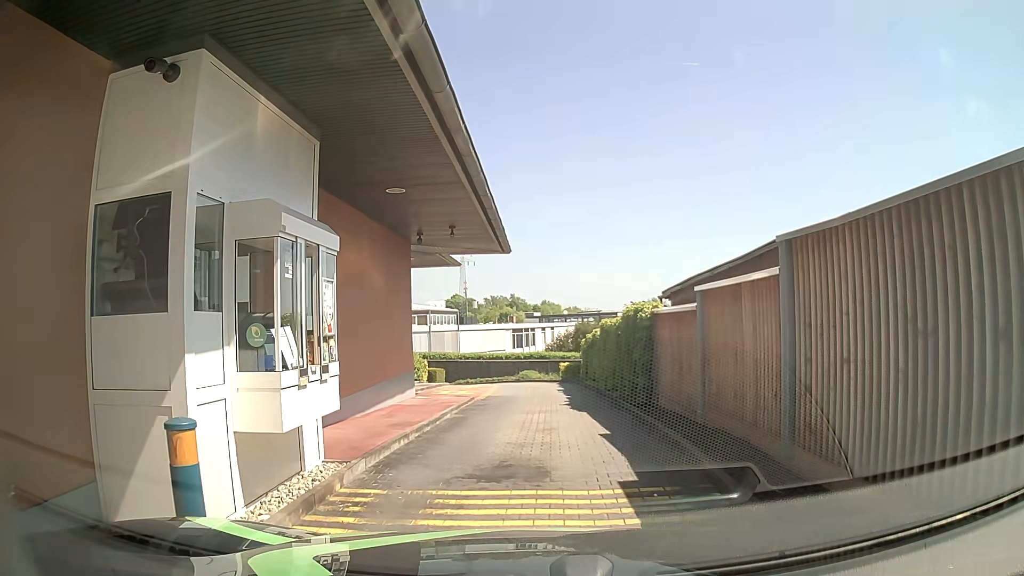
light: Day
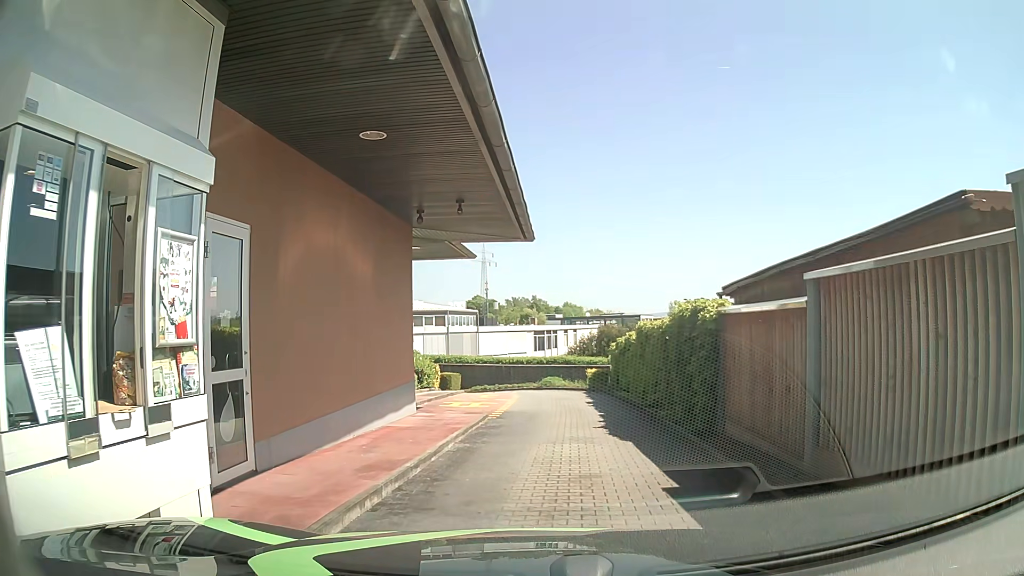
(0.0, +2.7) m; -2°
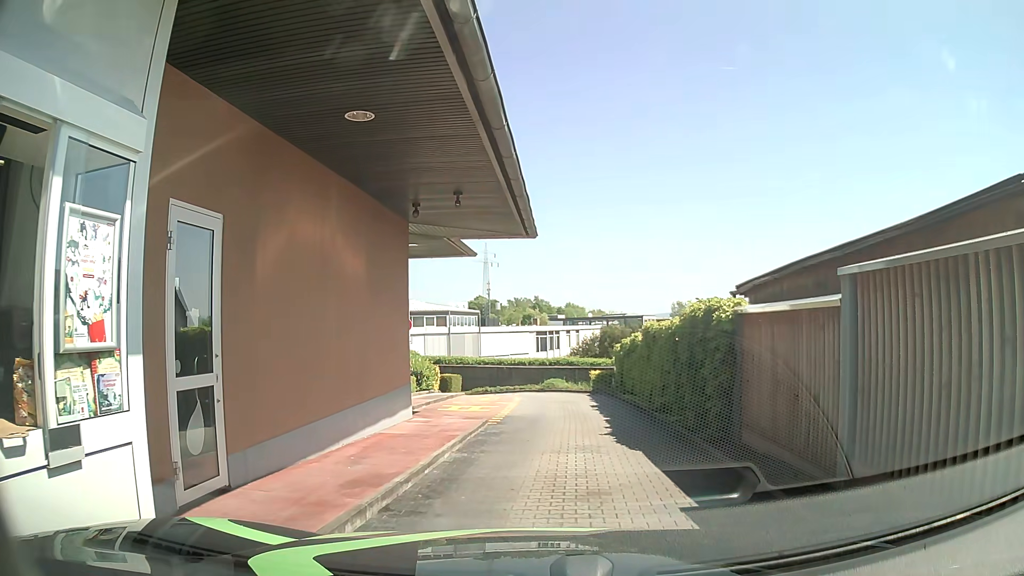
(0.0, +0.6) m; 0°
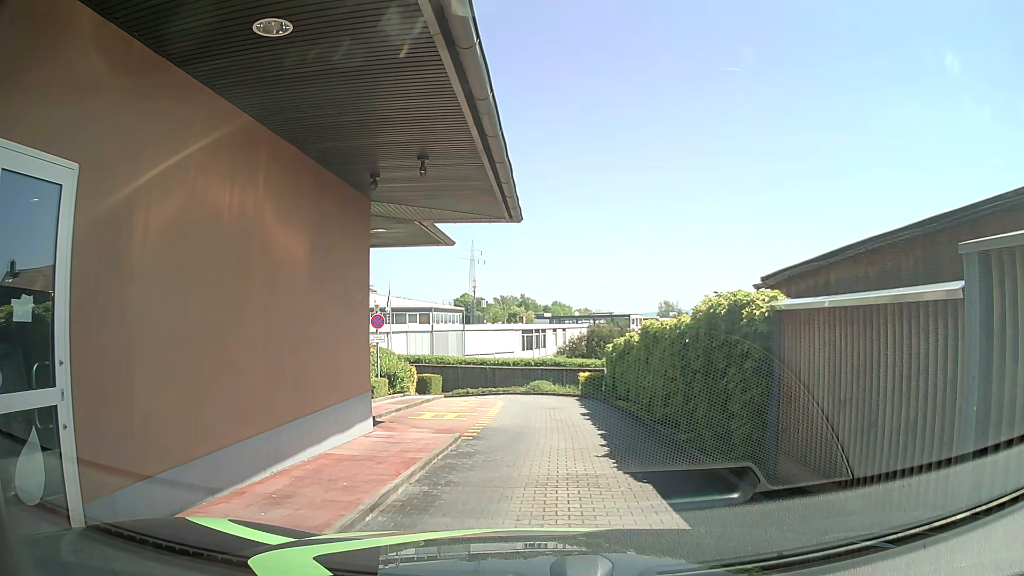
(0.0, +1.8) m; 0°
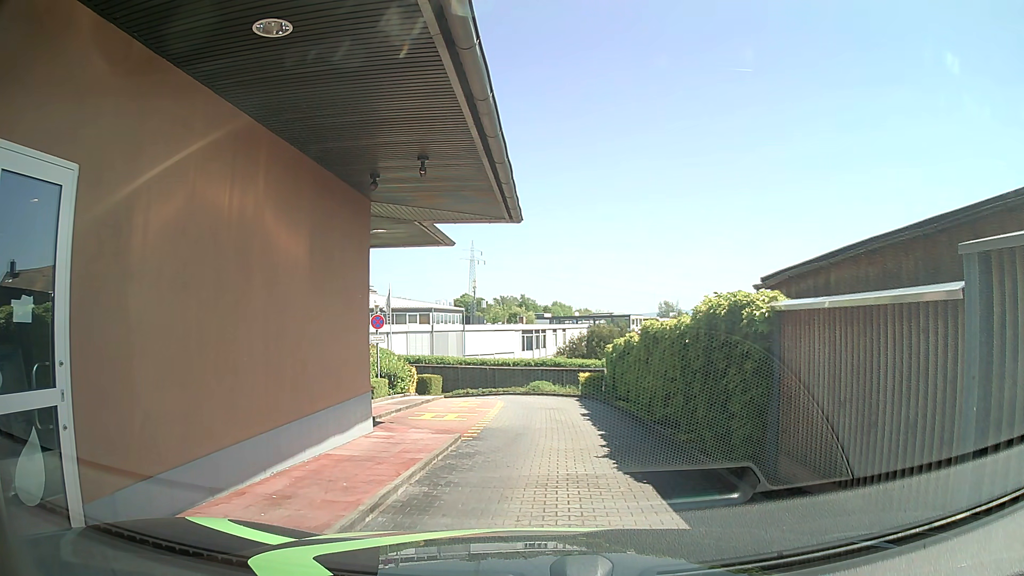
(0.0, +0.1) m; 0°
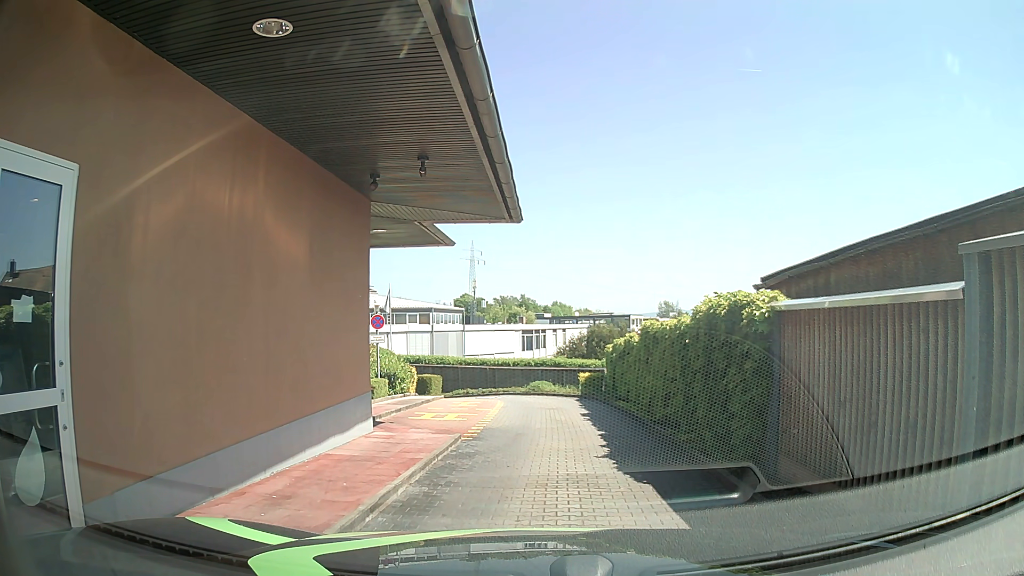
(0.0, 0.0) m; 0°
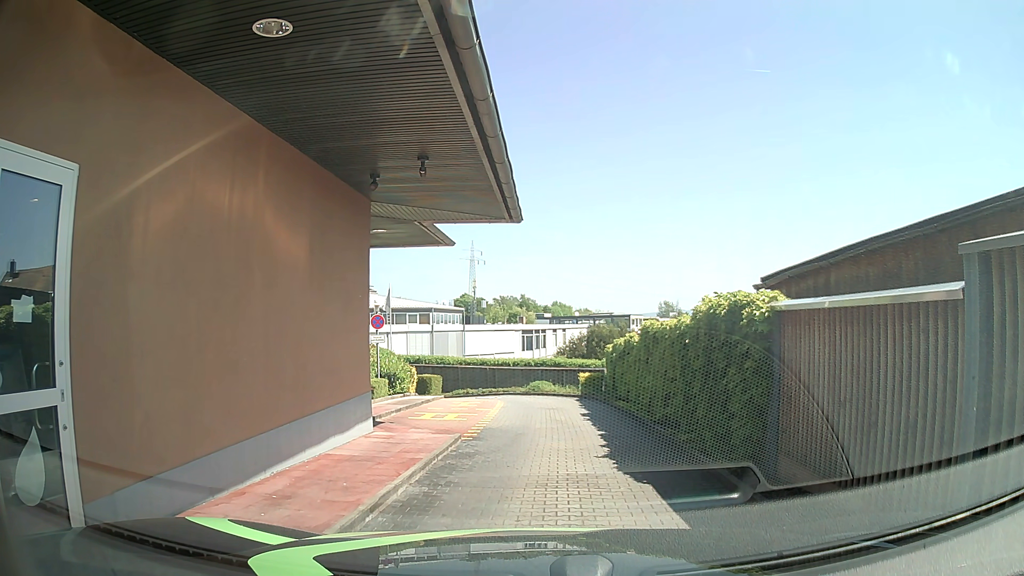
(0.0, 0.0) m; 0°
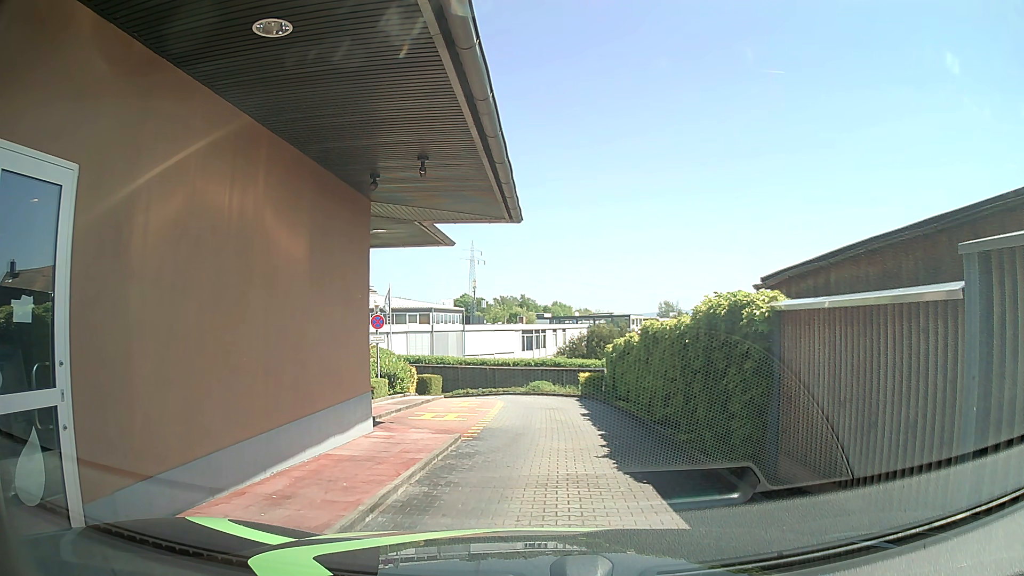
(0.0, 0.0) m; 0°
